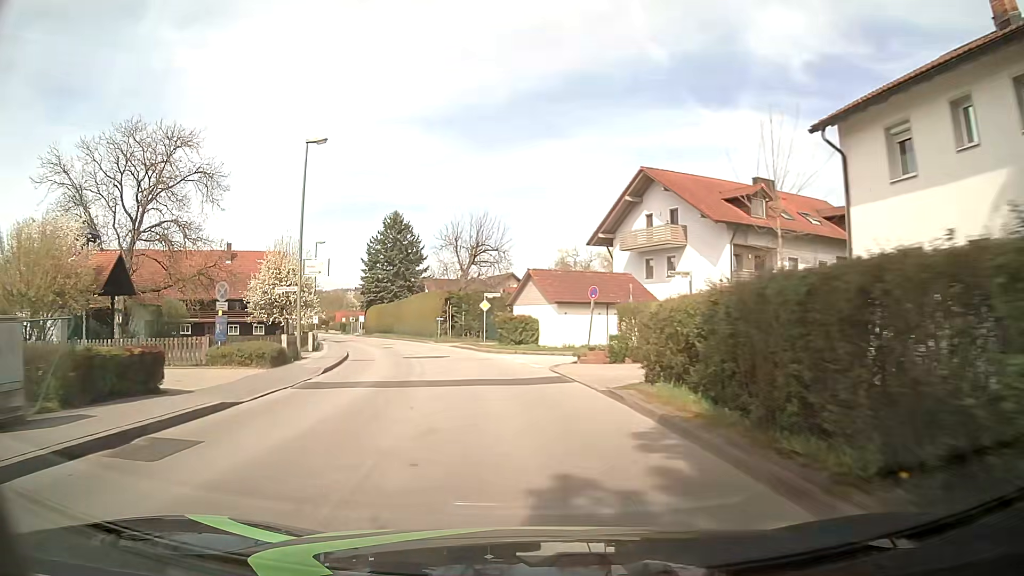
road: unclassified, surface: asphalt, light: Day
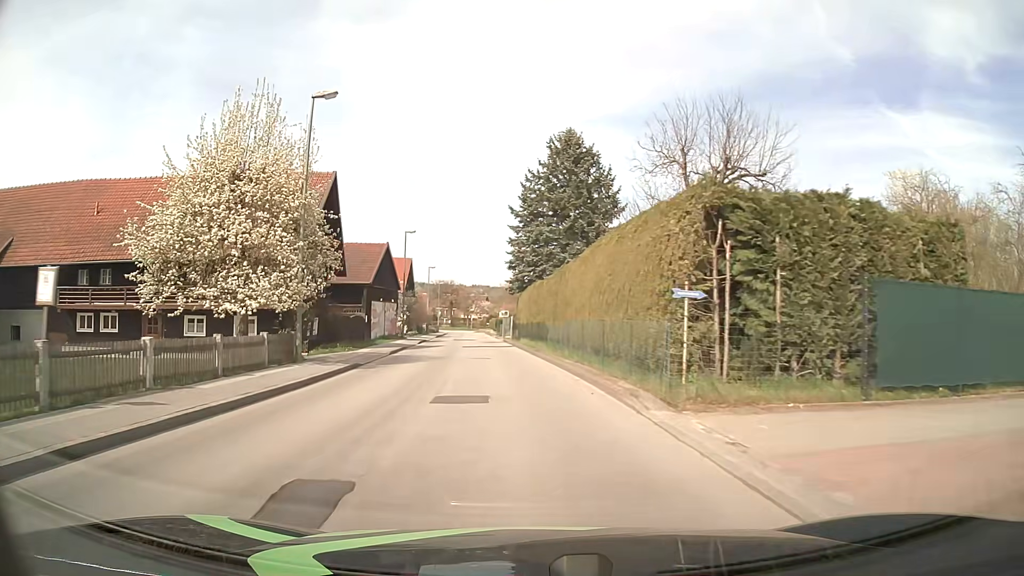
(-5.7, +36.6) m; -17°
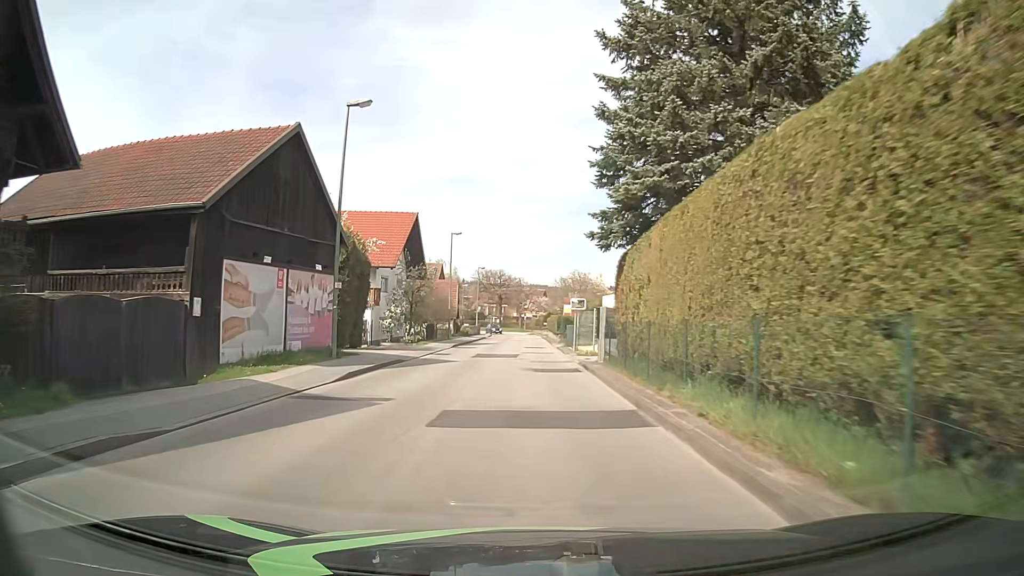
(-2.1, +30.3) m; -5°
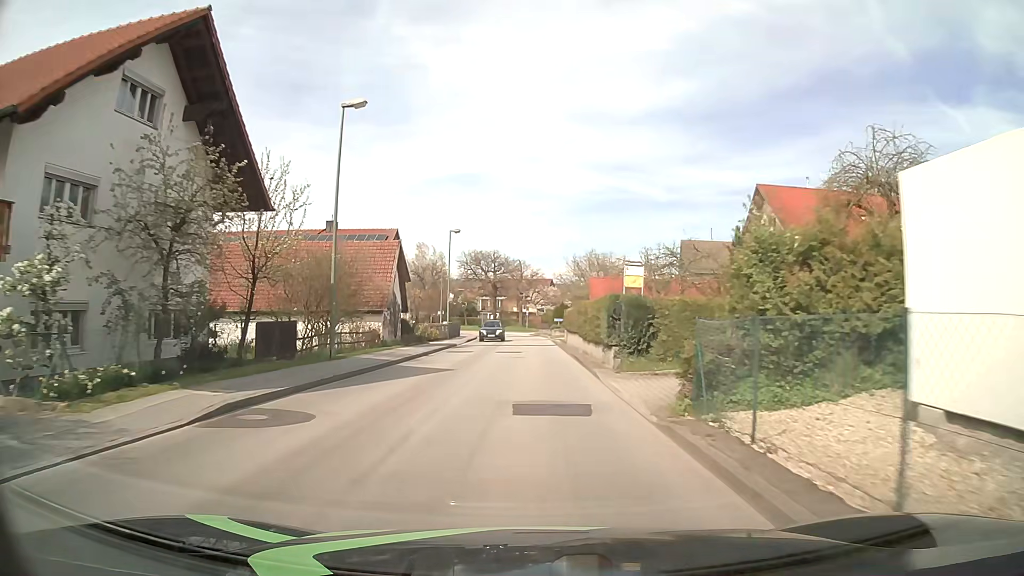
(-0.2, +30.6) m; -1°
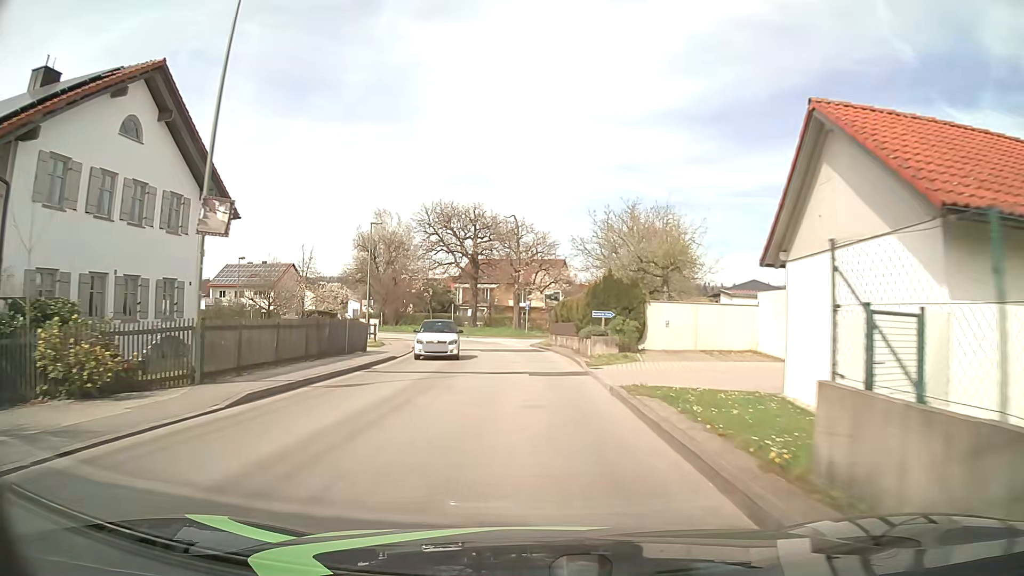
(+0.2, +38.3) m; 0°
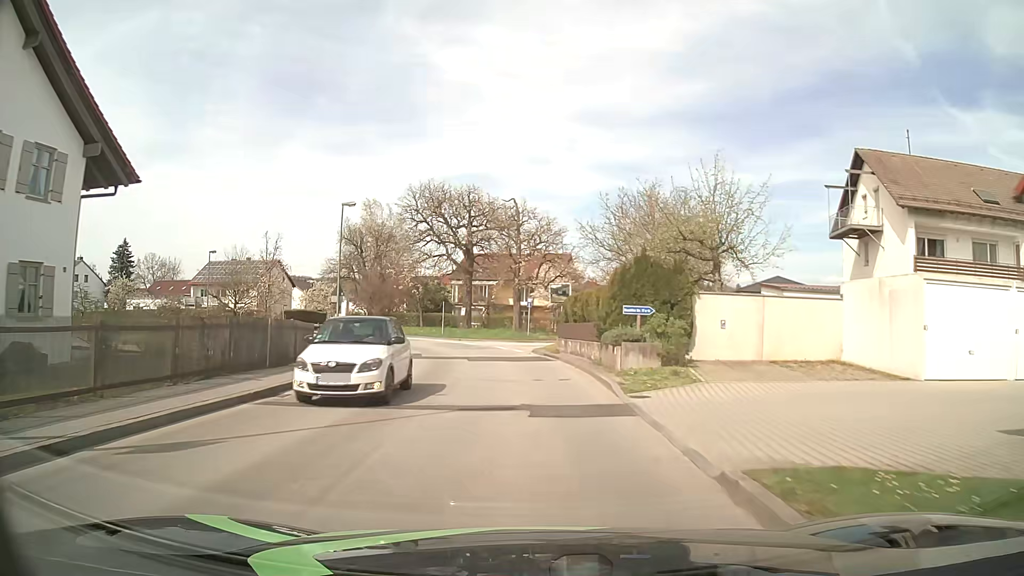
(0.0, +7.6) m; 0°
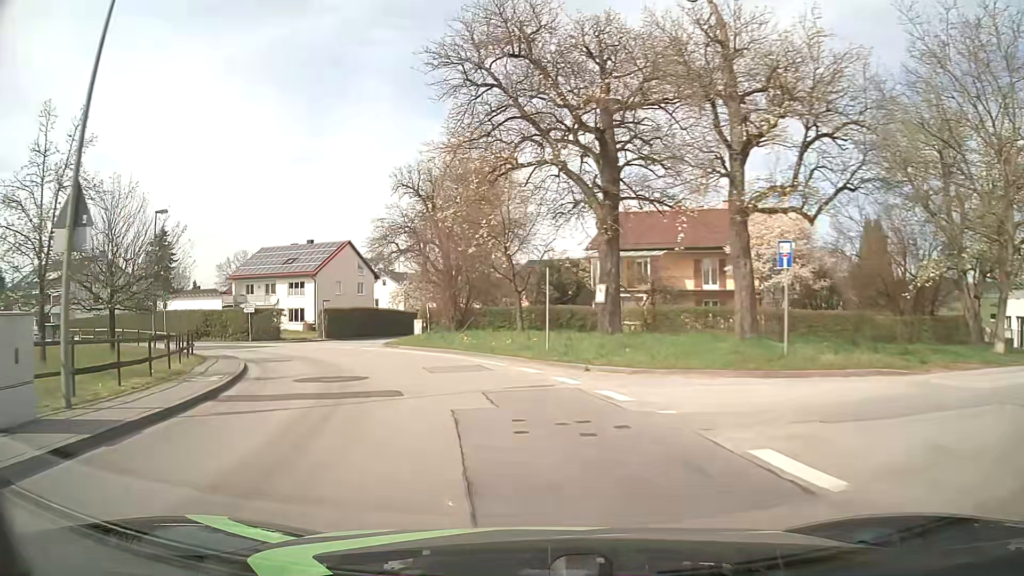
(-2.0, +30.4) m; -12°
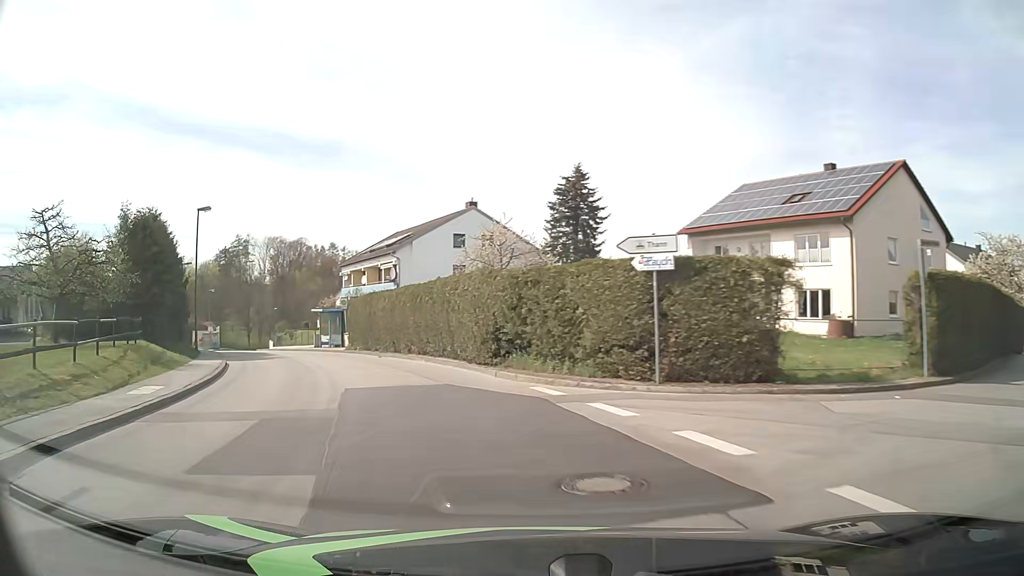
(-12.3, +34.6) m; -42°
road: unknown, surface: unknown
(-1, +10) (-4, +19) (-9, +28) (-14, +37) (-19, +45) (-25, +54) (-29, +63) (-34, +72) (-37, +81) (-39, +91) m
